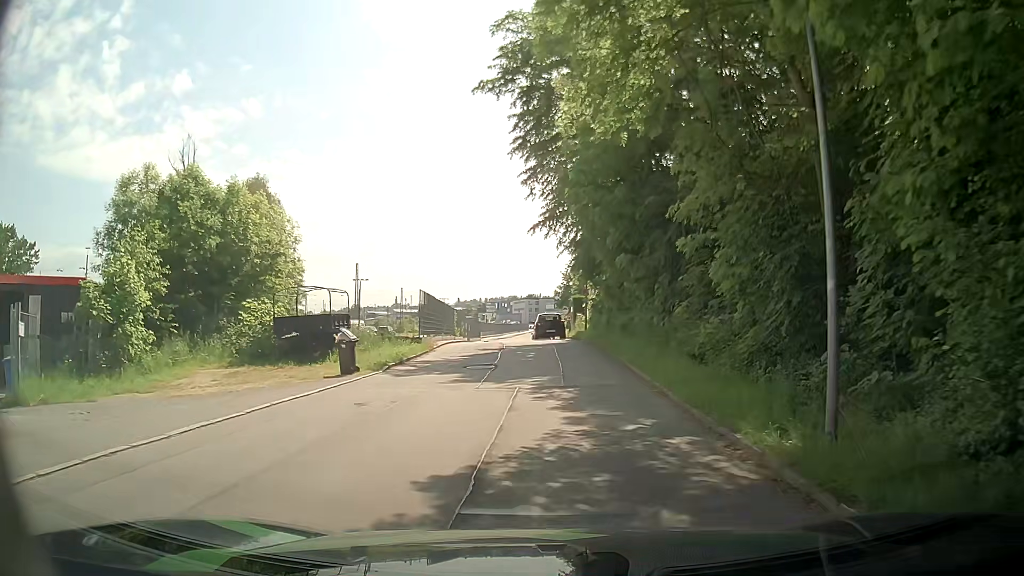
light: Day
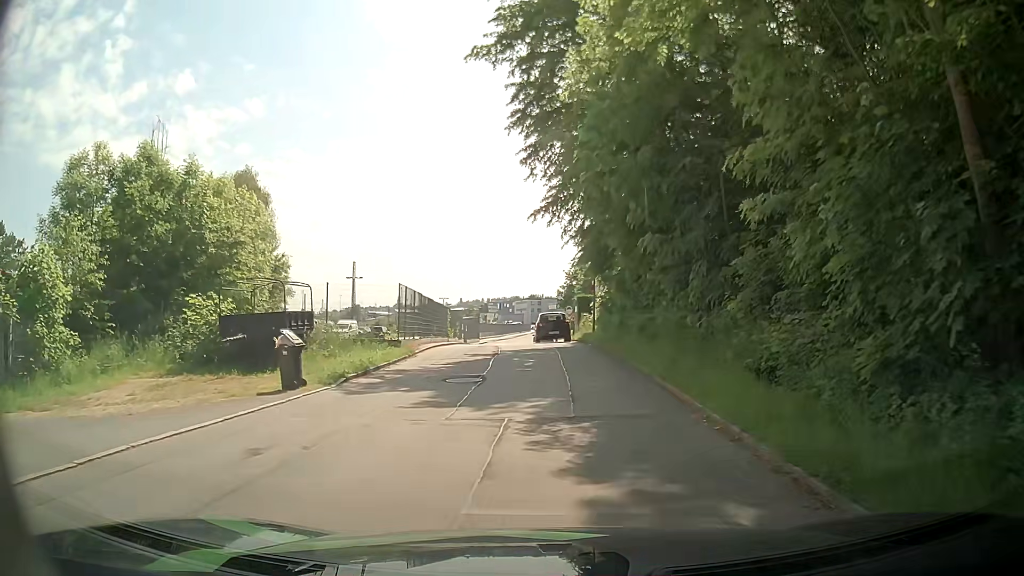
(0.0, +4.4) m; -2°
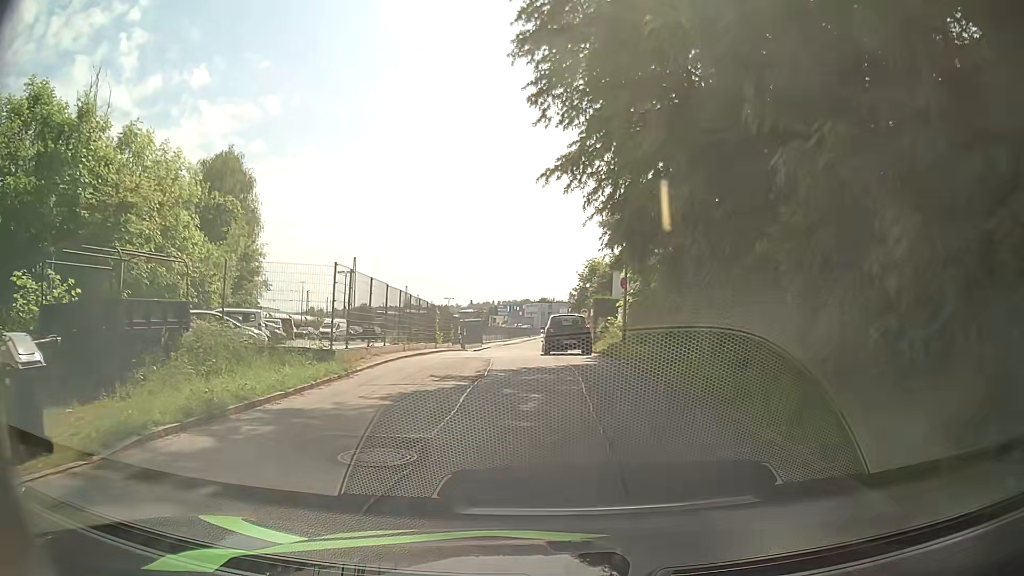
(+0.1, +8.4) m; +1°
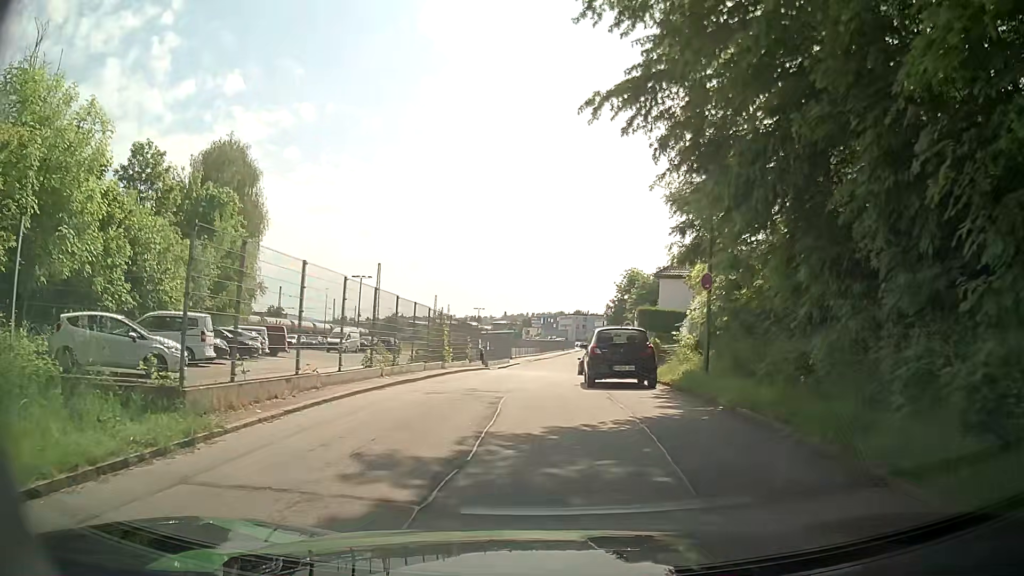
(-0.2, +7.8) m; -4°
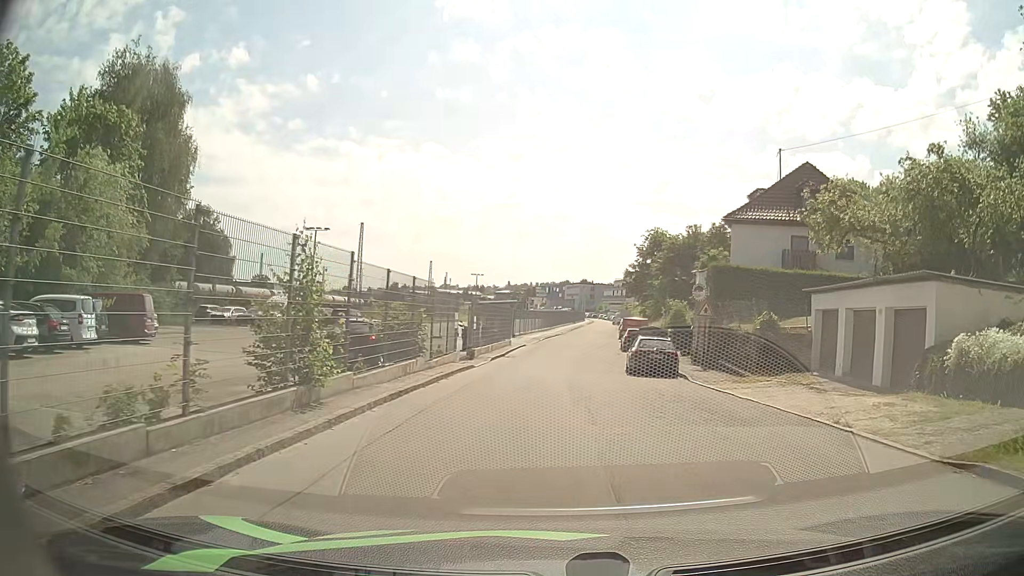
(-0.6, +18.0) m; -1°
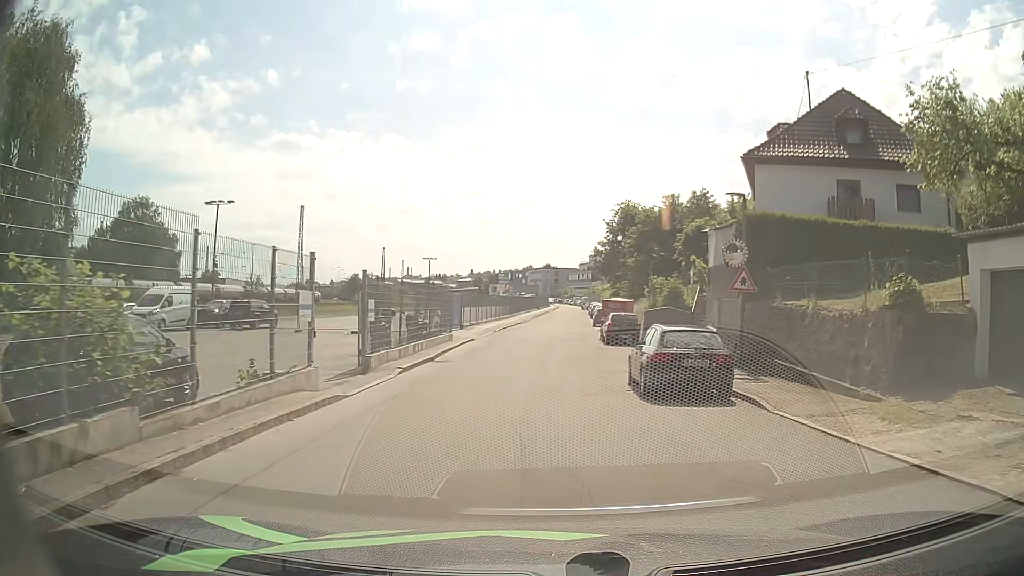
(+0.7, +11.3) m; +5°
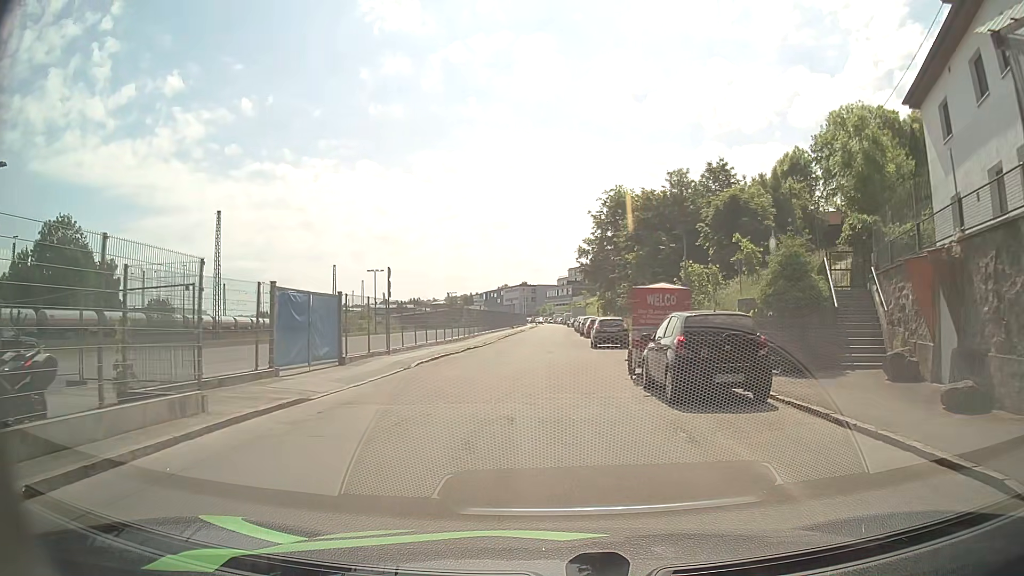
(+0.3, +20.9) m; +2°
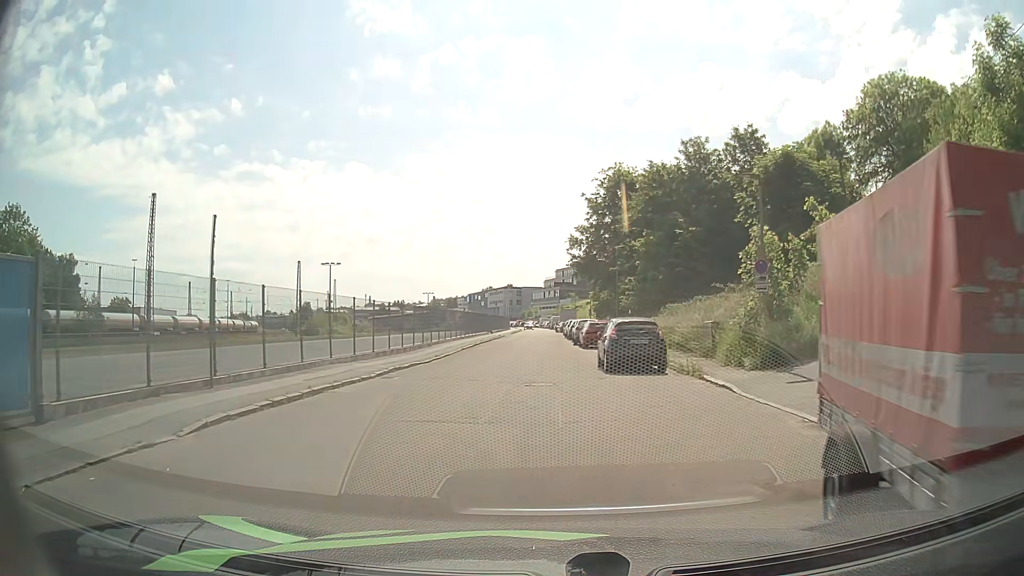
(+0.1, +13.2) m; 0°
